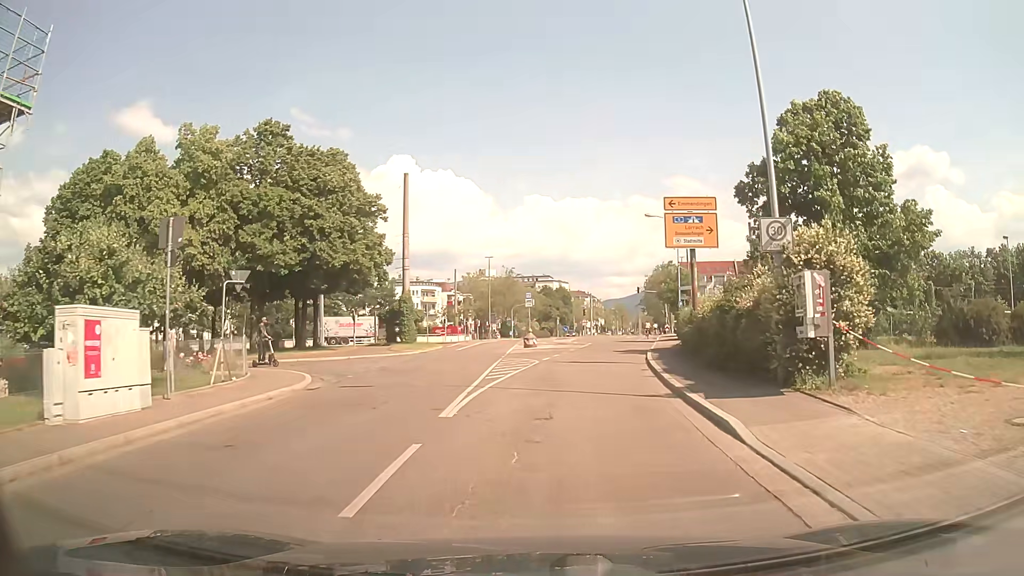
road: tertiary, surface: asphalt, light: Day
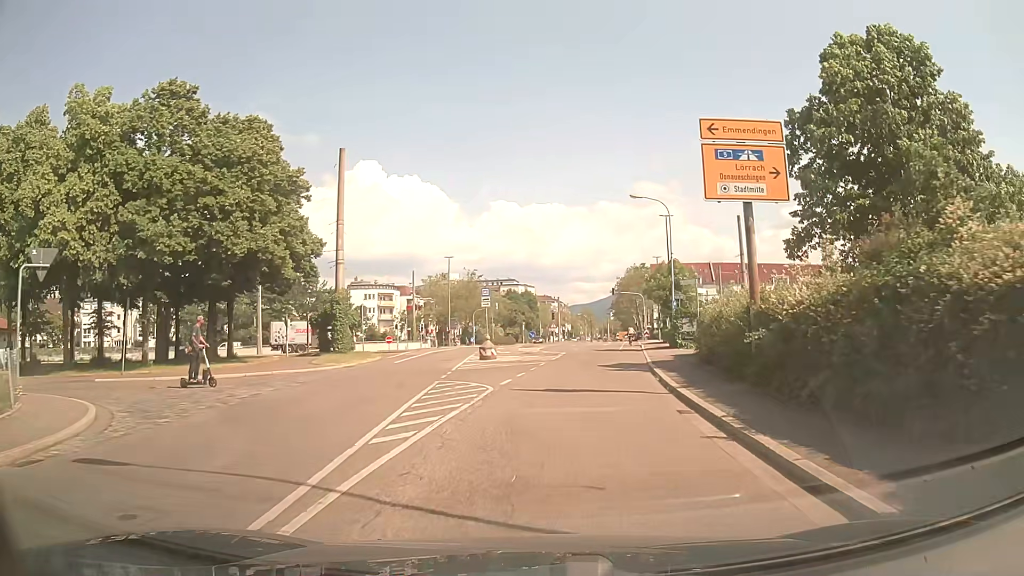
(+0.3, +9.2) m; +3°
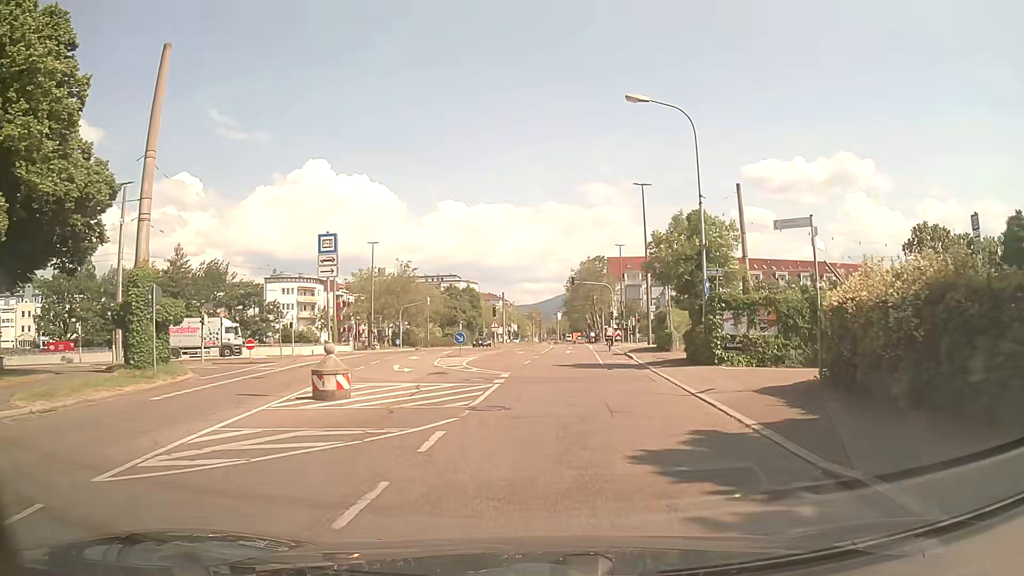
(+0.8, +18.0) m; +5°
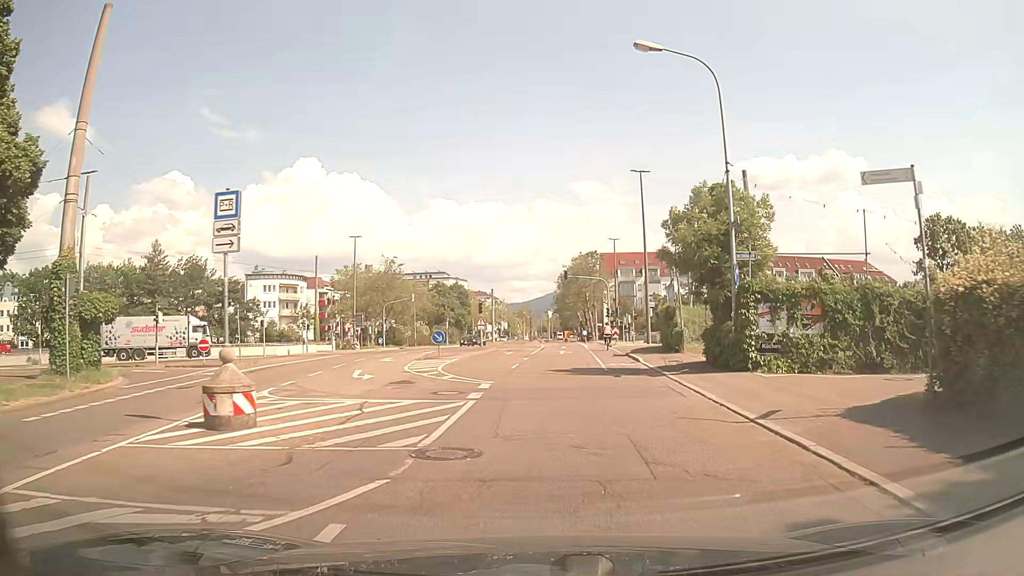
(0.0, +4.4) m; +1°
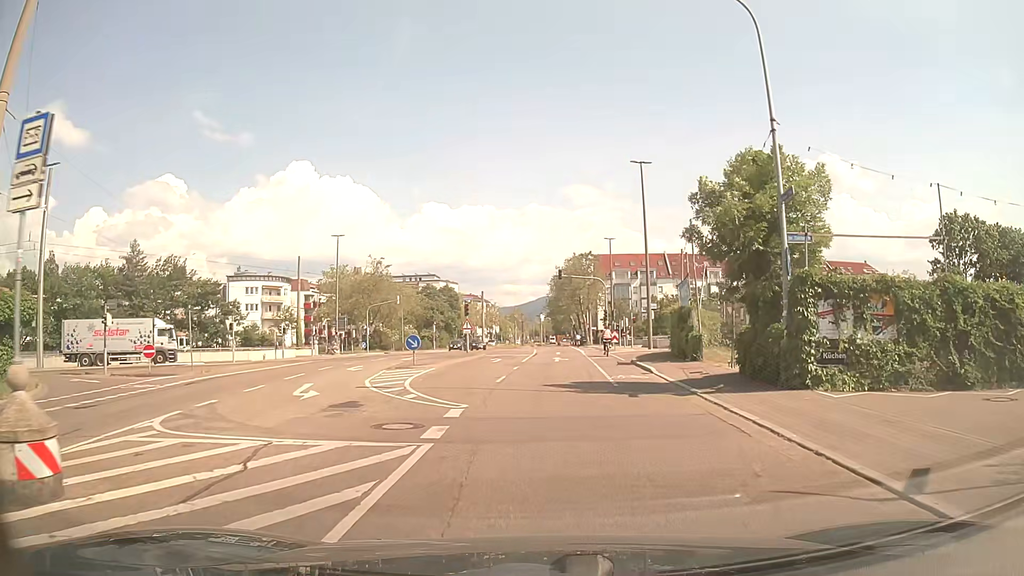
(+0.1, +4.4) m; +1°
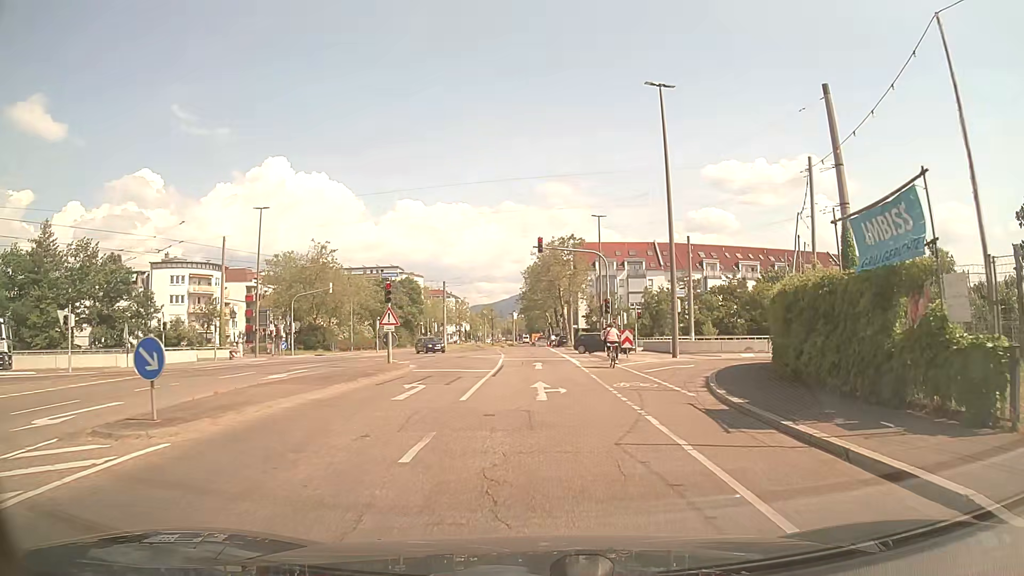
(+0.2, +17.2) m; +2°
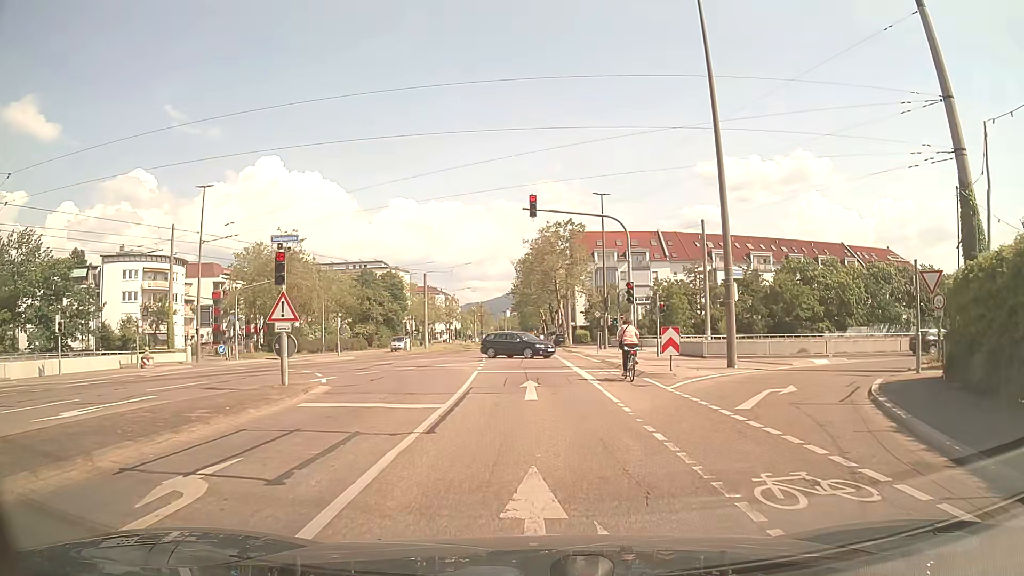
(+0.2, +10.8) m; +1°
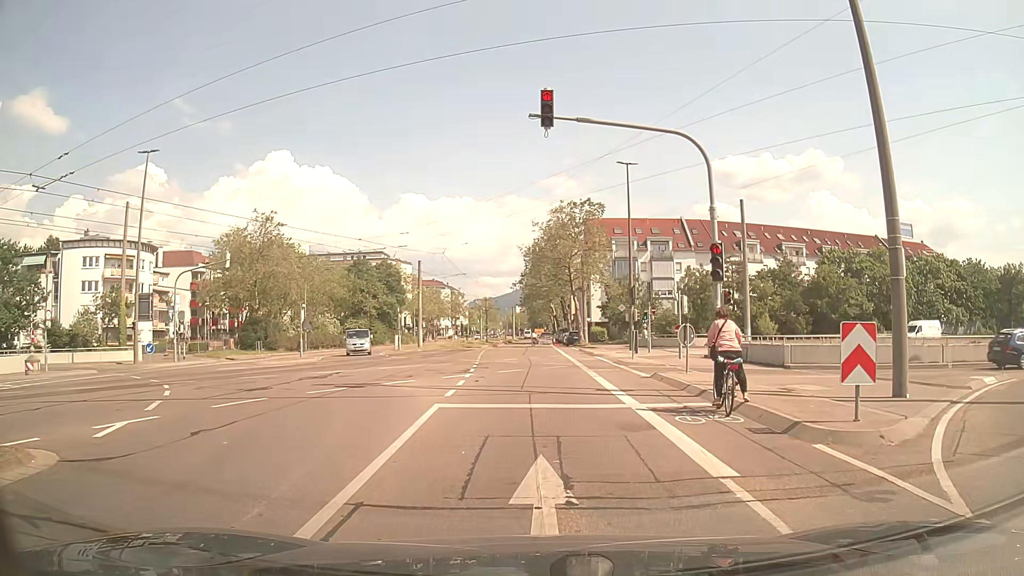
(-0.1, +10.7) m; -1°
